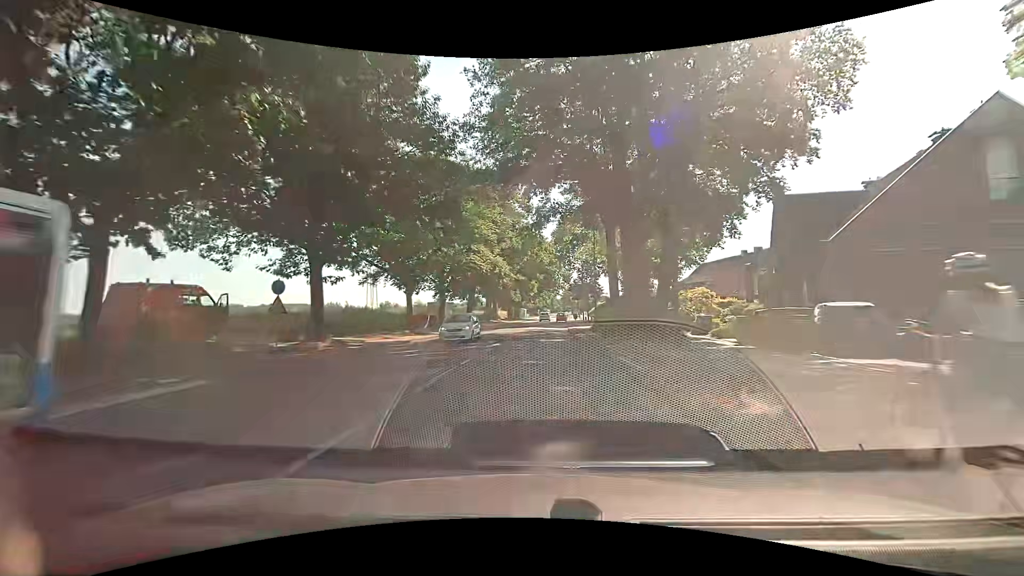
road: secondary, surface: asphalt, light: Day
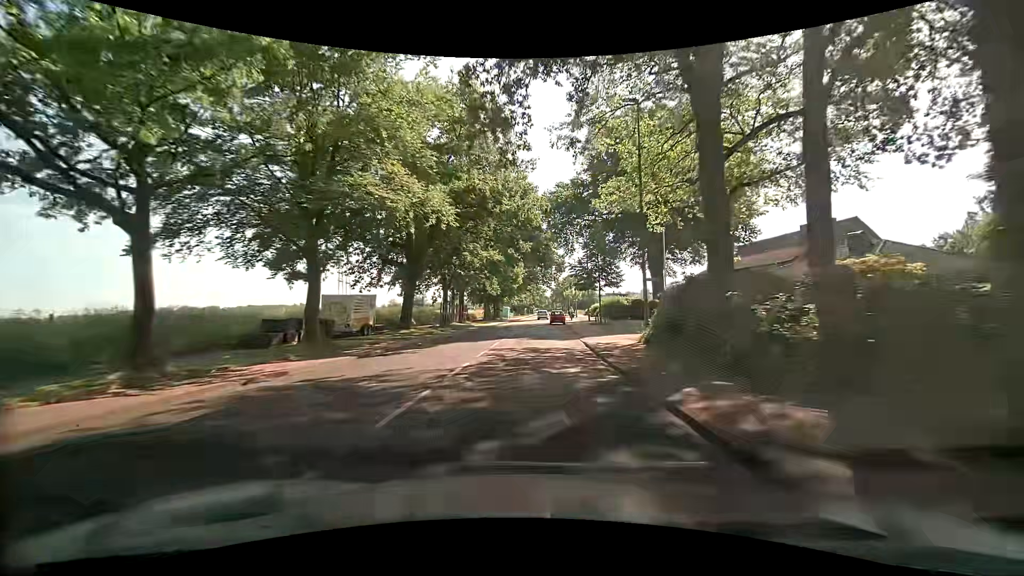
(+0.4, +24.2) m; +1°
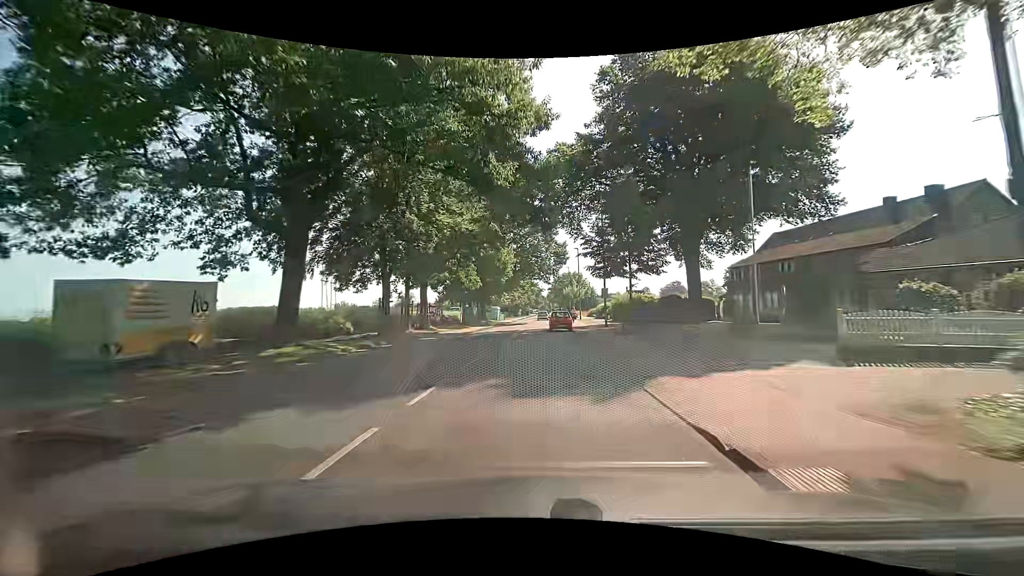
(+0.3, +16.3) m; +1°
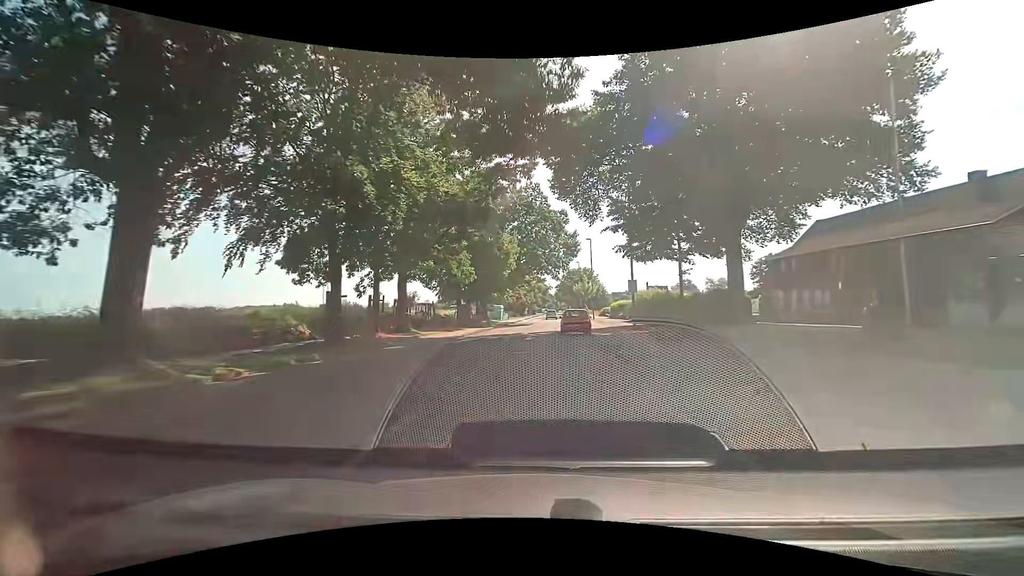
(0.0, +8.1) m; -1°
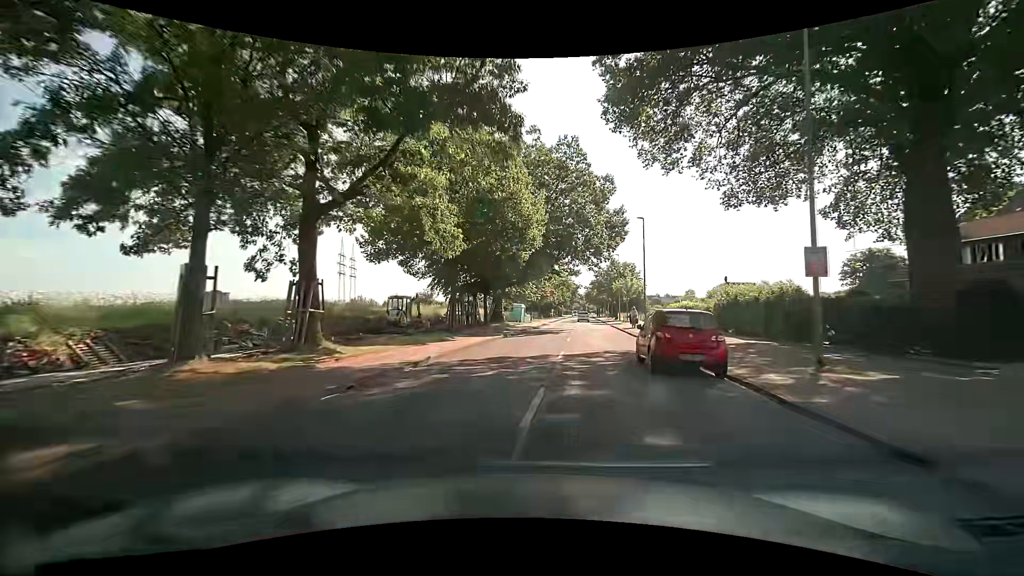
(-0.4, +16.1) m; -3°
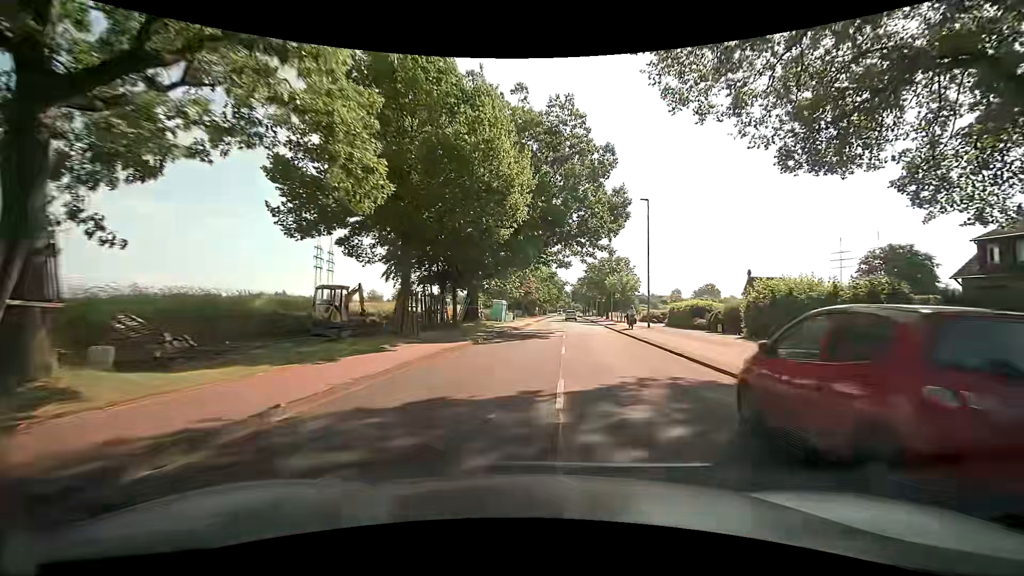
(0.0, +7.9) m; +1°
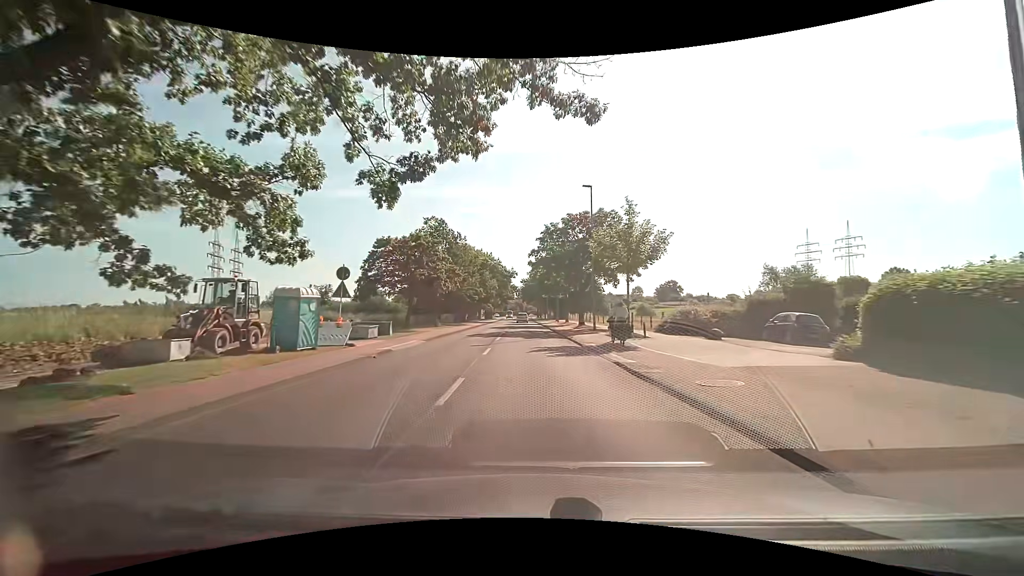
(+3.6, +35.2) m; +7°
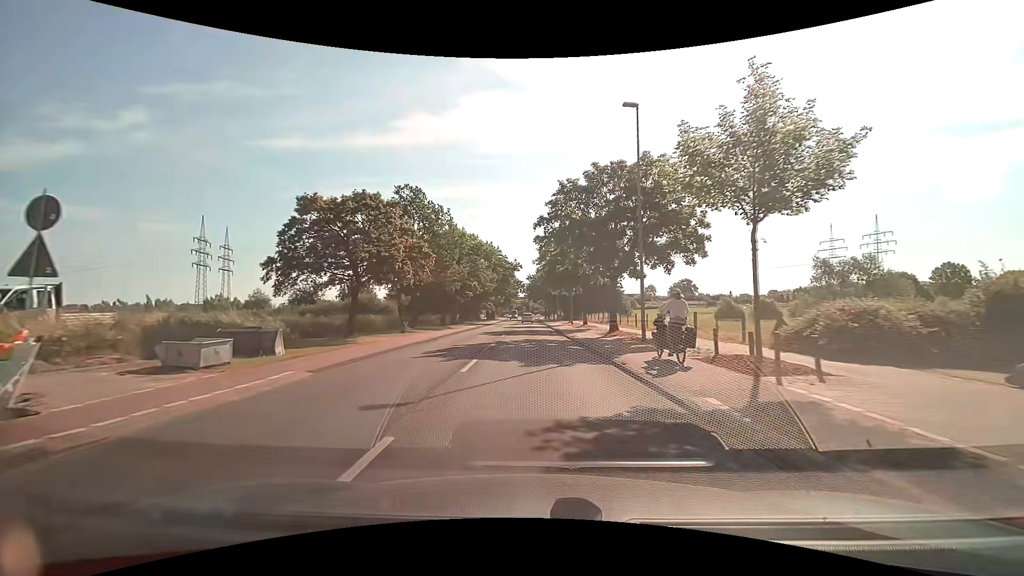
(-0.2, +14.0) m; -1°
(0, +10) (0, +20) (0, +30) (0, +40) (-1, +50) (-1, +60) (-1, +70) (-1, +80) (-1, +90) (-1, +100) m
